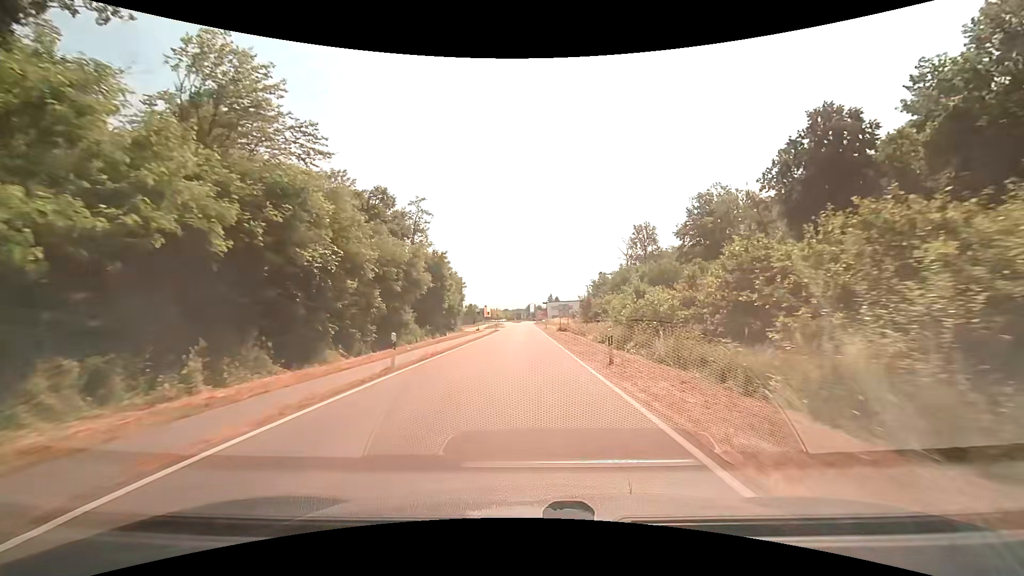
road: tertiary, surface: asphalt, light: Day
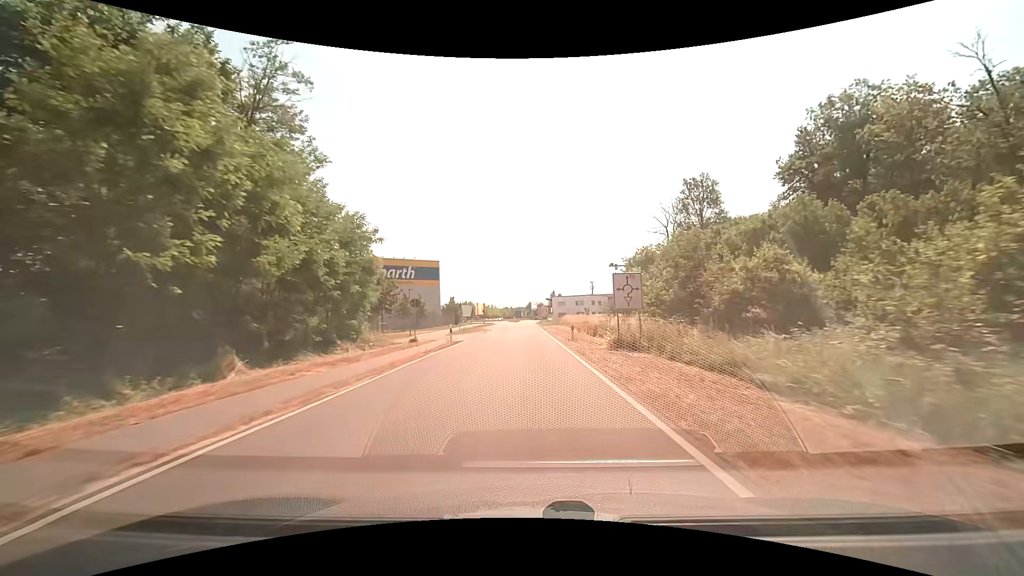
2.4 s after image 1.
(-0.1, +38.7) m; 0°
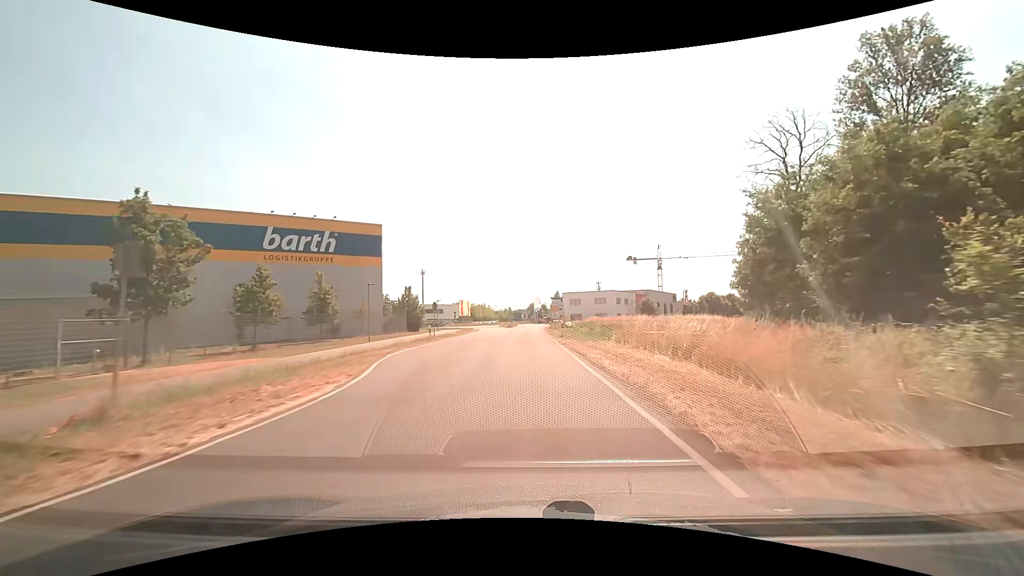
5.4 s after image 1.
(-0.3, +43.7) m; -1°
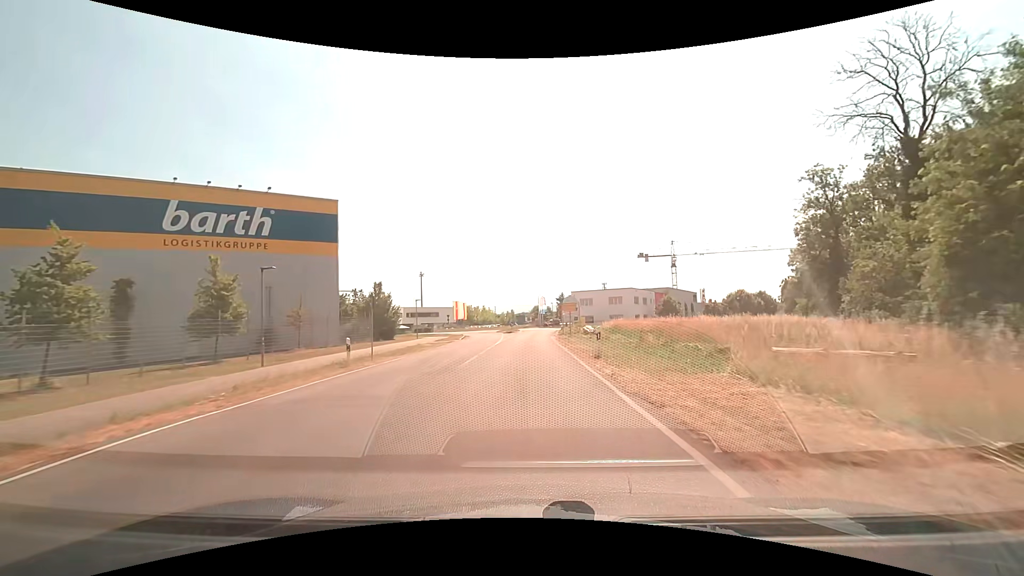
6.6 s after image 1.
(0.0, +15.9) m; 0°
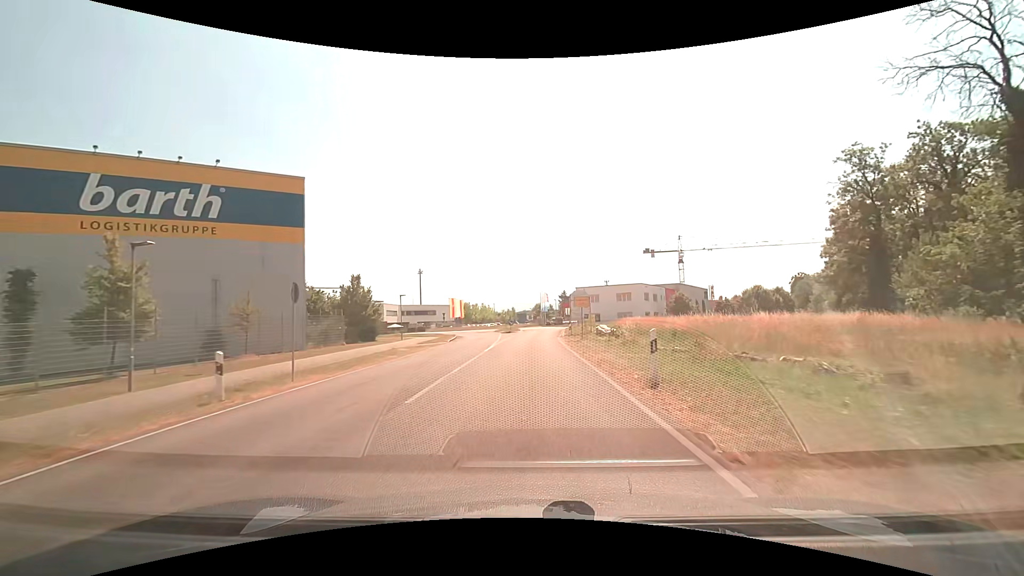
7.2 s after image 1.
(0.0, +7.6) m; 0°
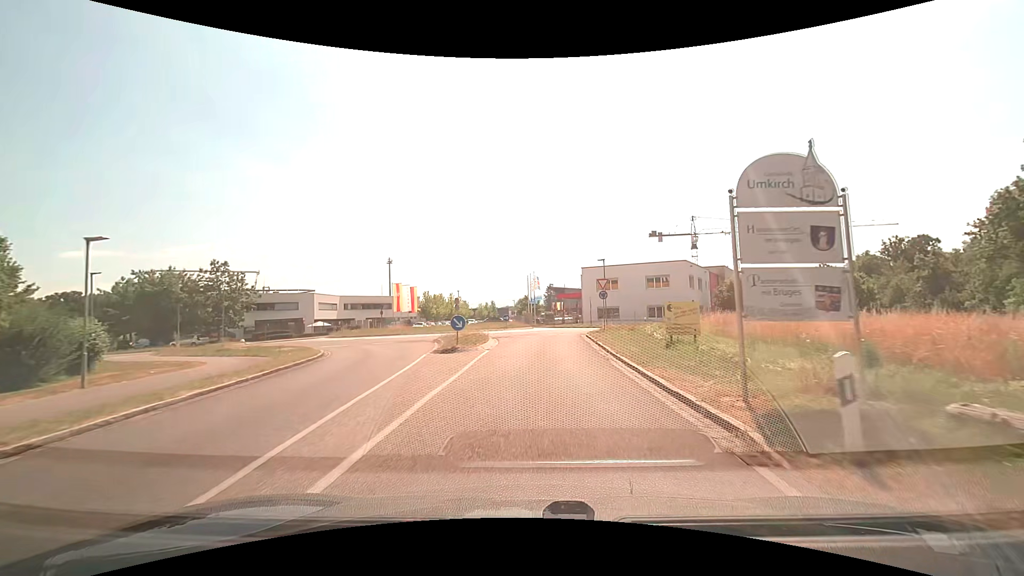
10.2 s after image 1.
(-0.1, +34.2) m; +2°
